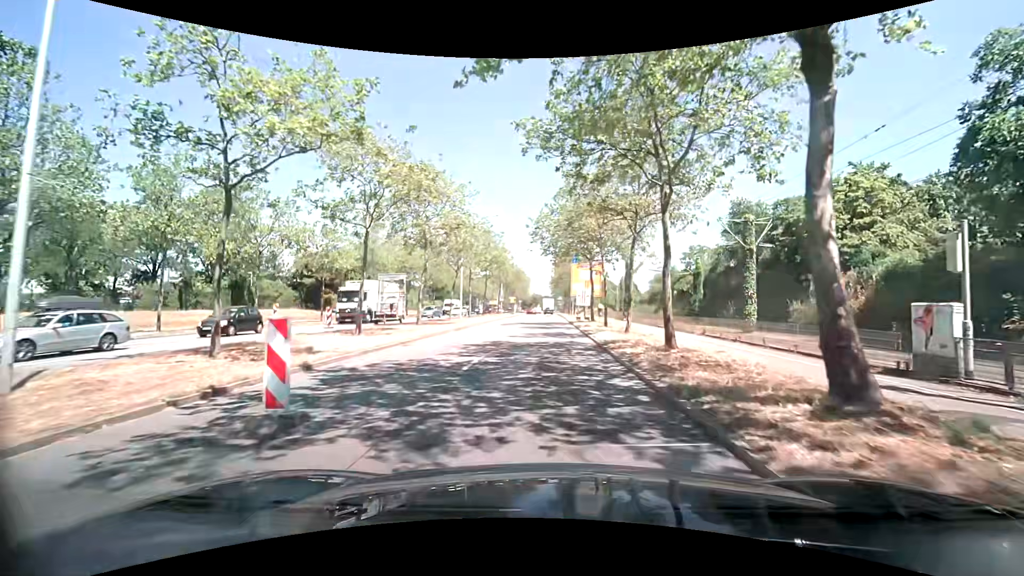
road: primary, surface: asphalt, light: Day
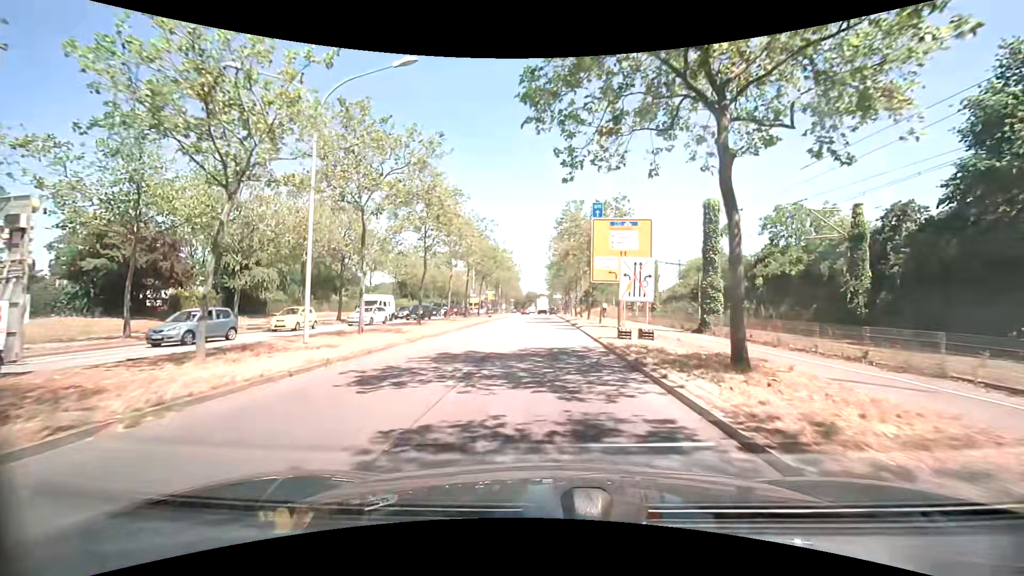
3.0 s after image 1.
(+0.3, +29.0) m; +1°
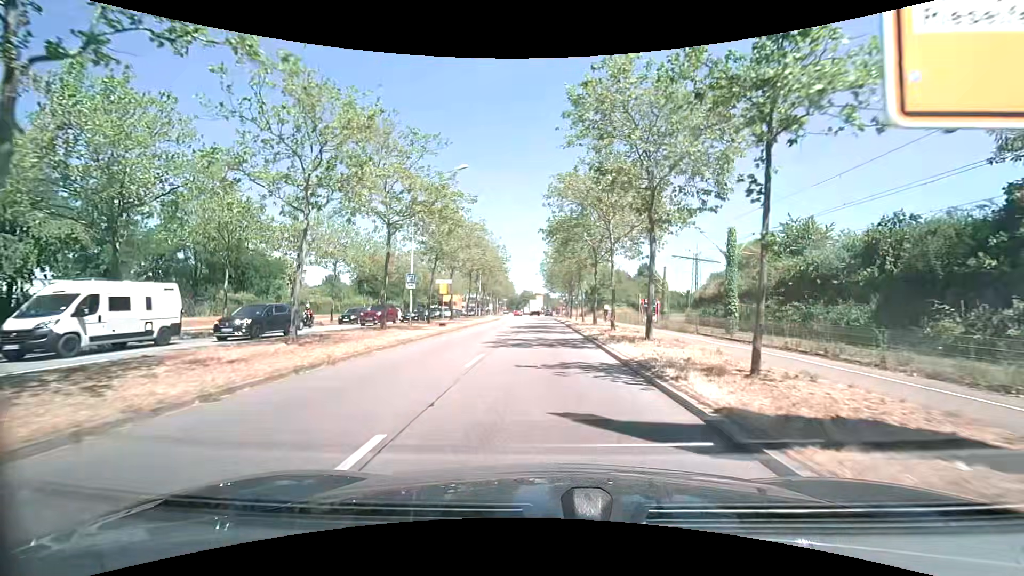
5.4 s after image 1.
(-0.1, +24.5) m; 0°
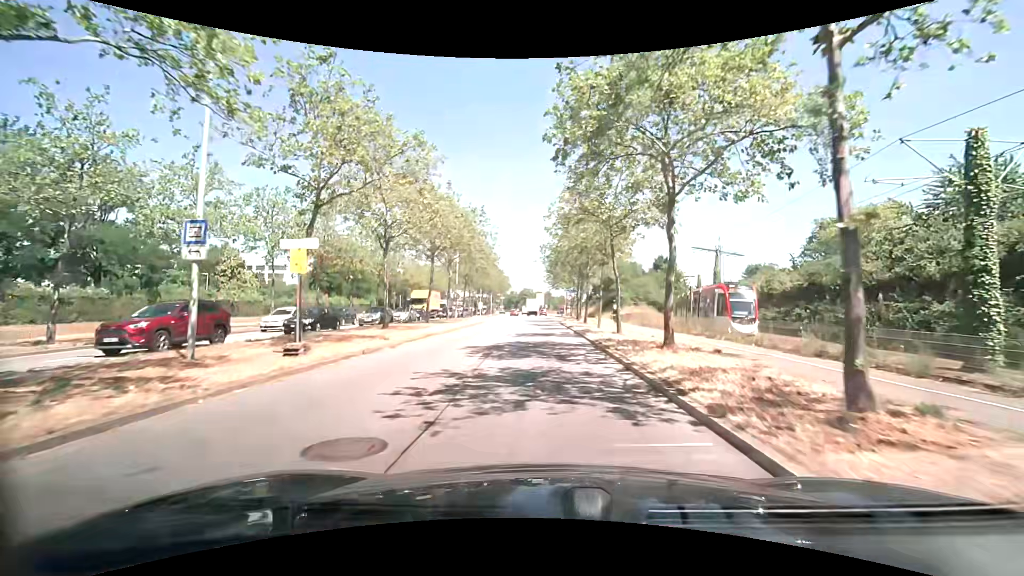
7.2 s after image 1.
(-0.1, +19.0) m; 0°
(0, +10) (0, +20) (0, +30) (0, +40) (-1, +50) (-1, +60) (-1, +70) (-1, +80) (-2, +90) (-2, +100) m
